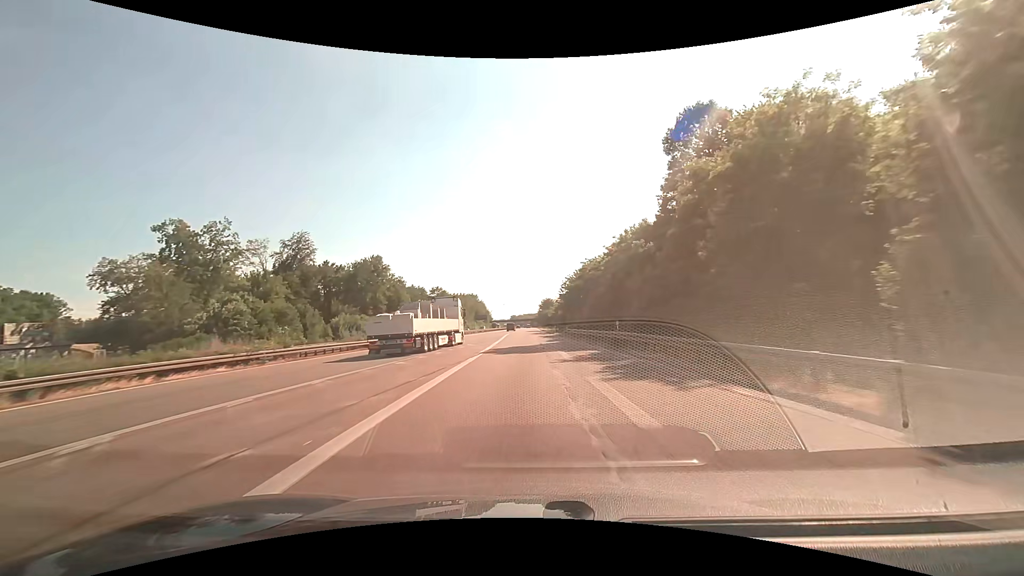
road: motorway_link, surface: asphalt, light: Day
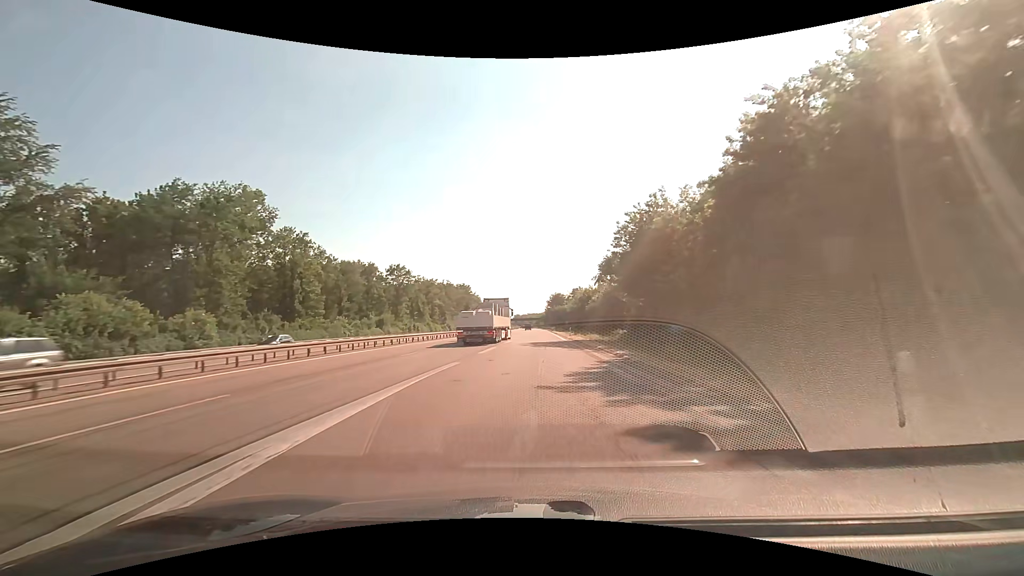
(-0.3, +67.9) m; 0°
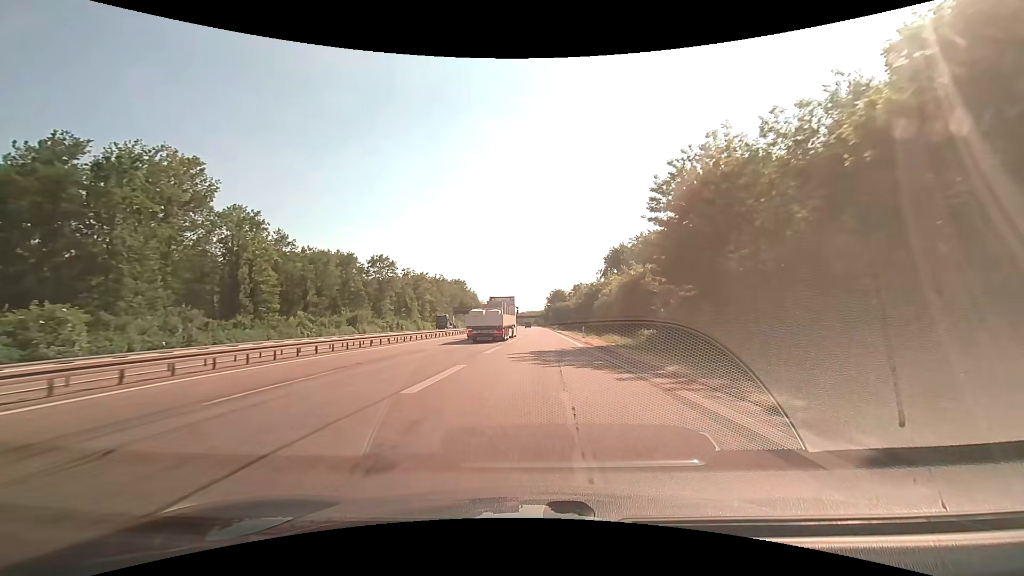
(0.0, +14.2) m; 0°
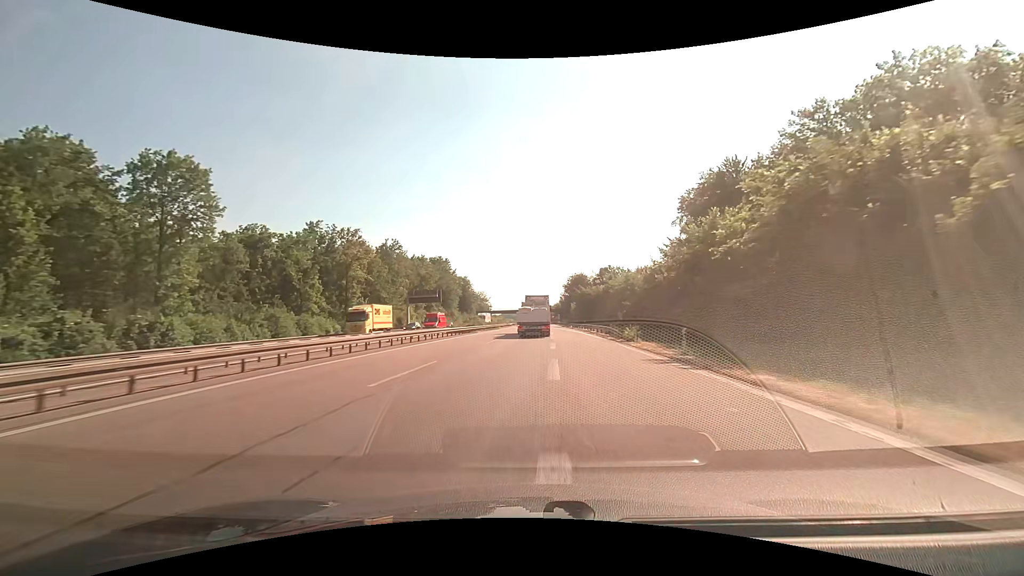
(0.0, +71.3) m; -1°
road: motorway
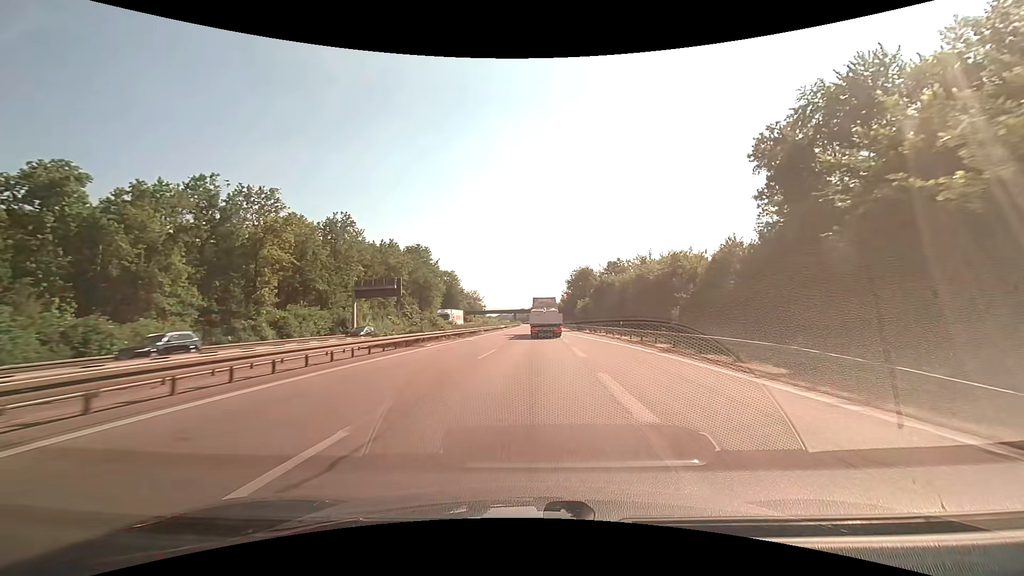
(0.0, +28.3) m; 0°
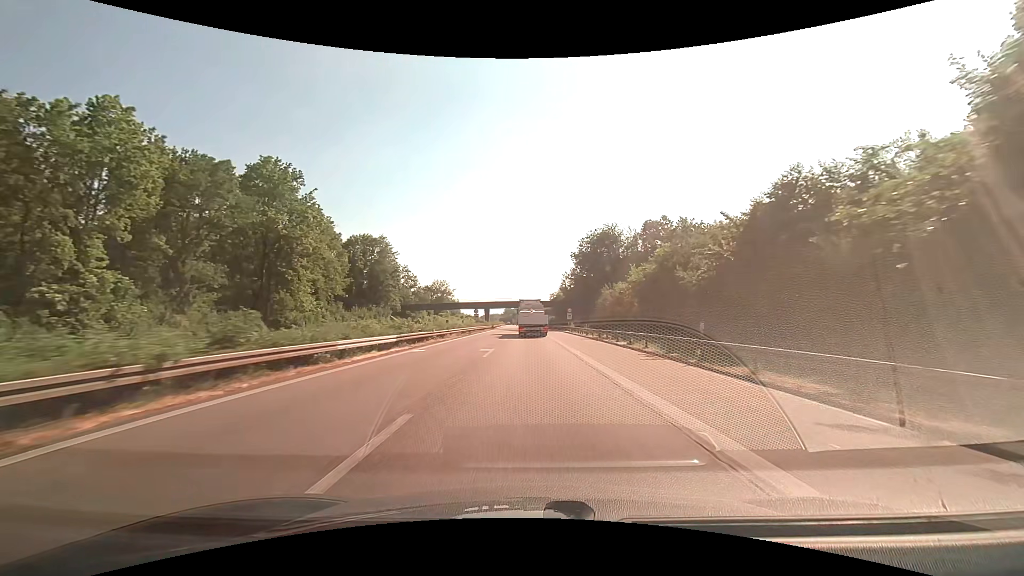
(+1.6, +71.5) m; +1°
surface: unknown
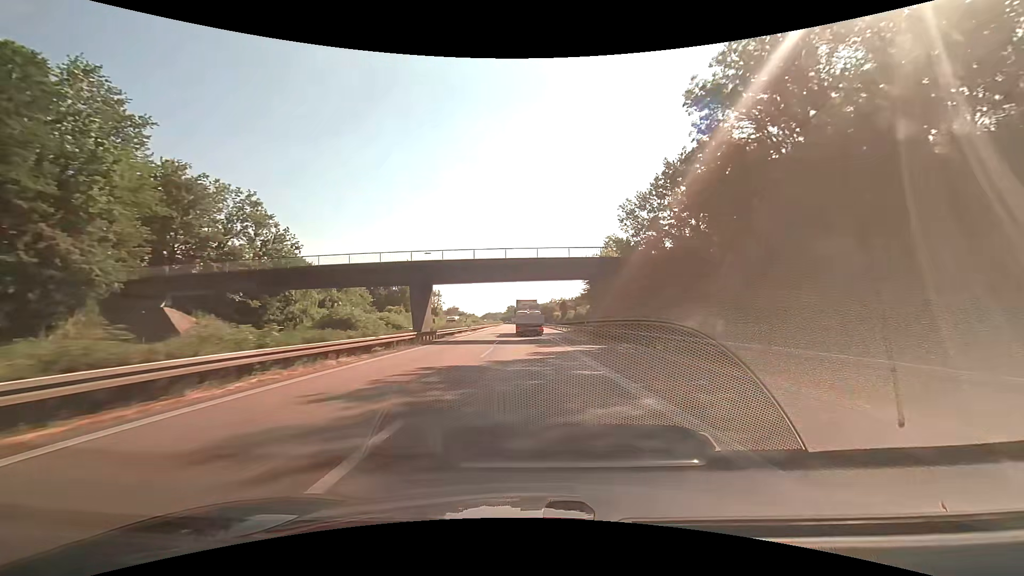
(-0.3, +73.0) m; -1°
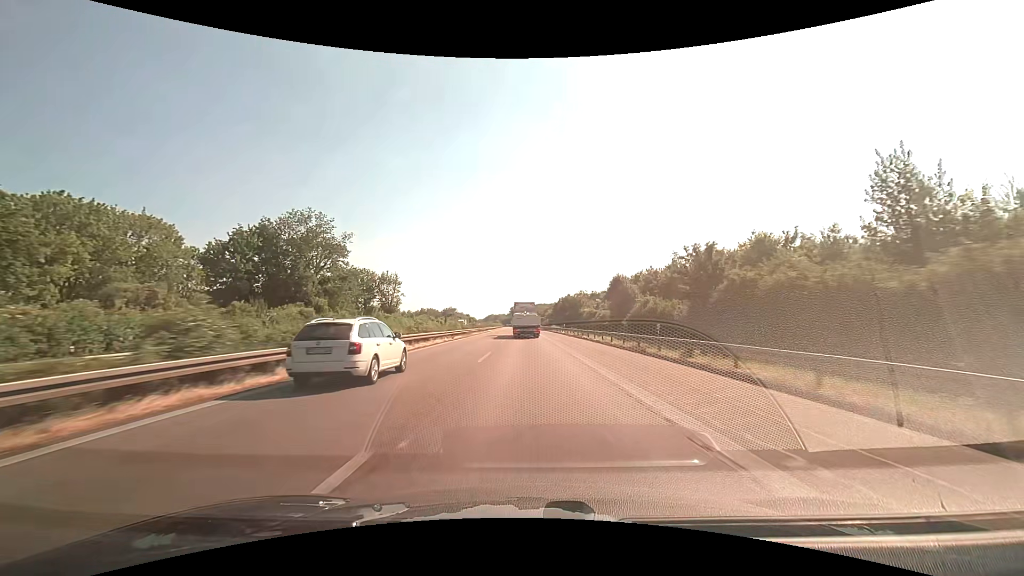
(-0.5, +74.2) m; -1°
(0, +10) (0, +20) (0, +30) (0, +40) (0, +50) (0, +60) (-1, +70) (-1, +80) (-1, +90) (-1, +100) m
